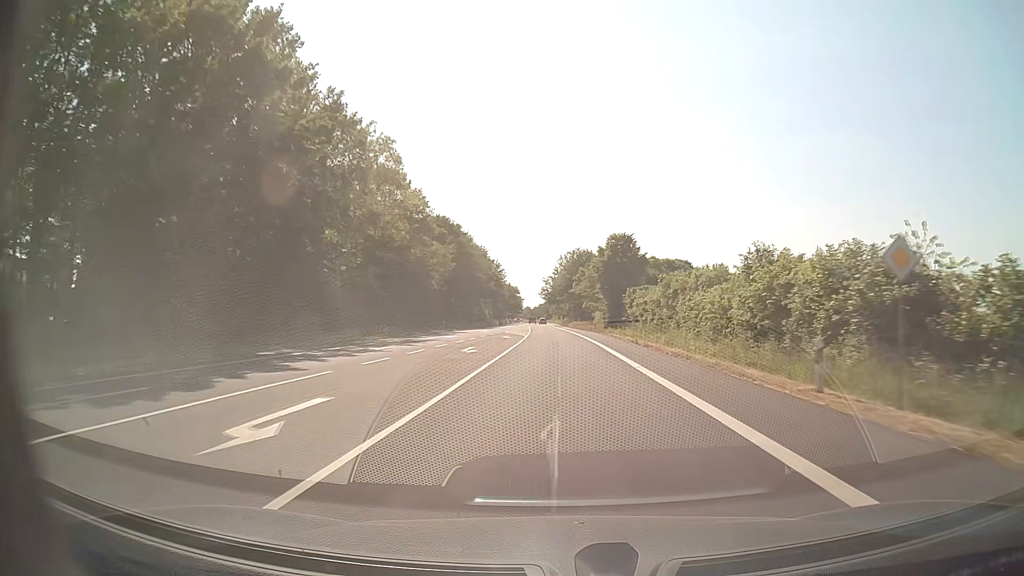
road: secondary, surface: asphalt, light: Day
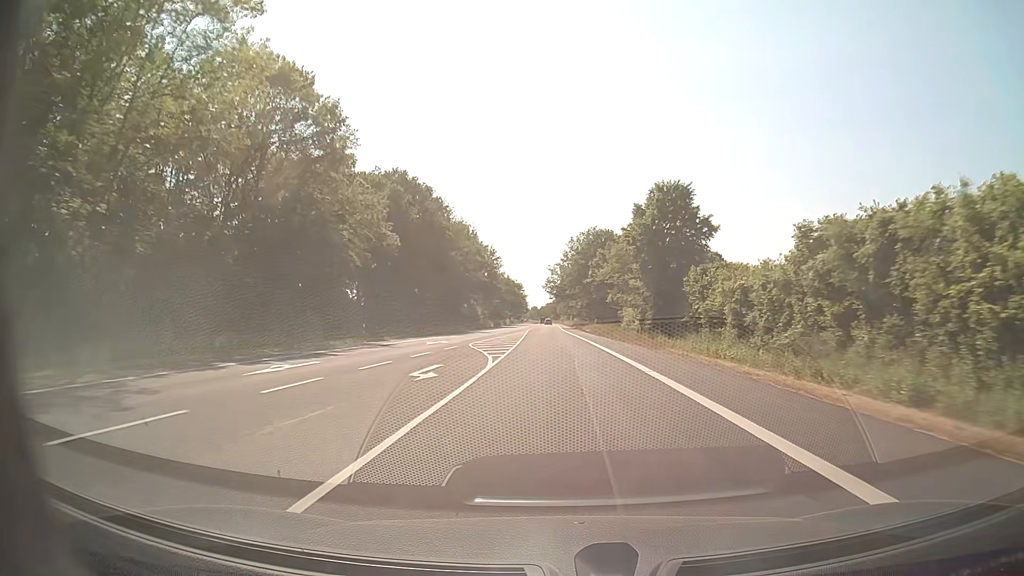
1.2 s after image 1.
(-0.2, +31.7) m; -1°
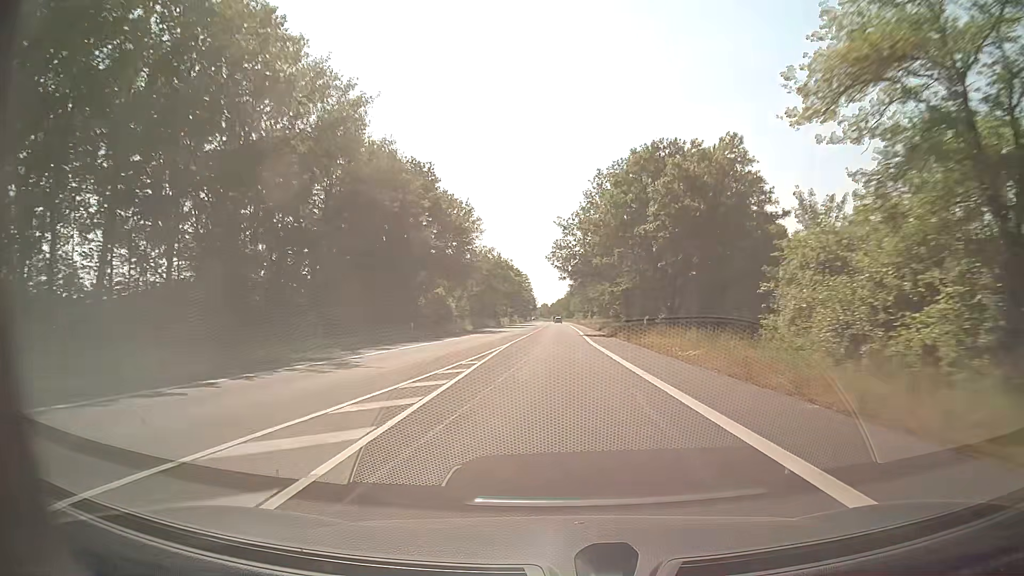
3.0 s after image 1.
(-0.4, +47.5) m; -1°
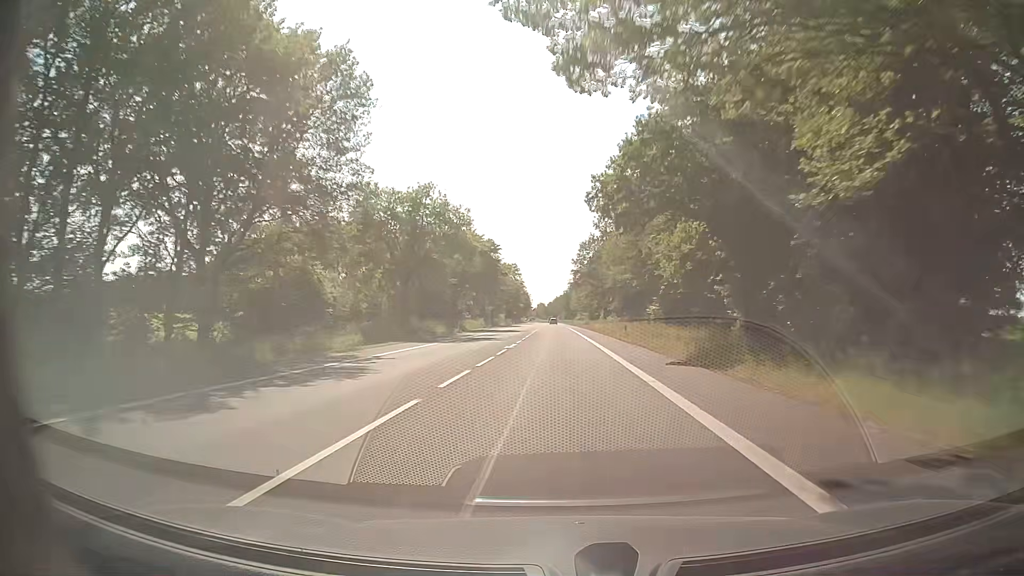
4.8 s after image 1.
(0.0, +47.6) m; 0°
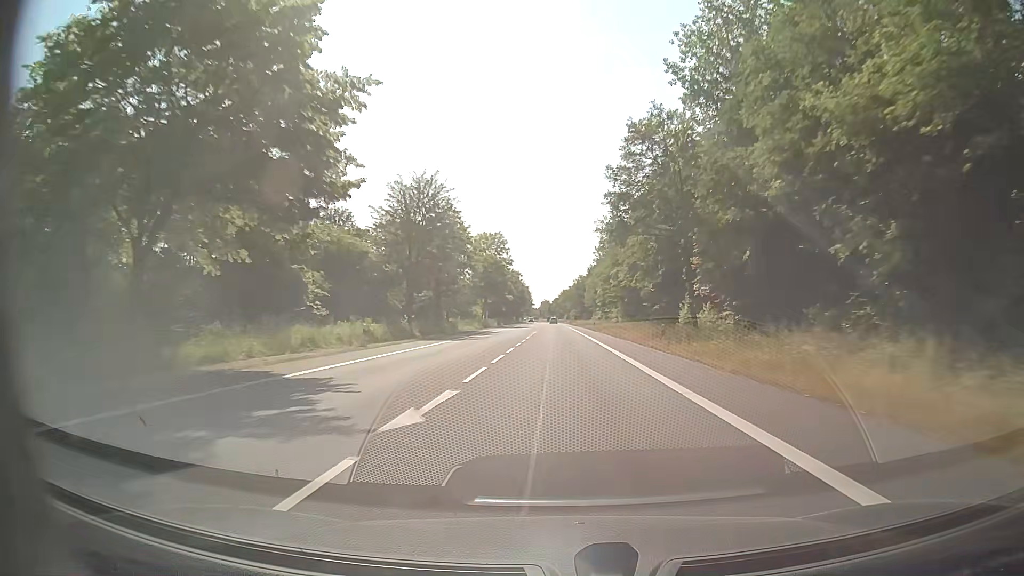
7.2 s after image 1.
(-0.1, +63.5) m; 0°
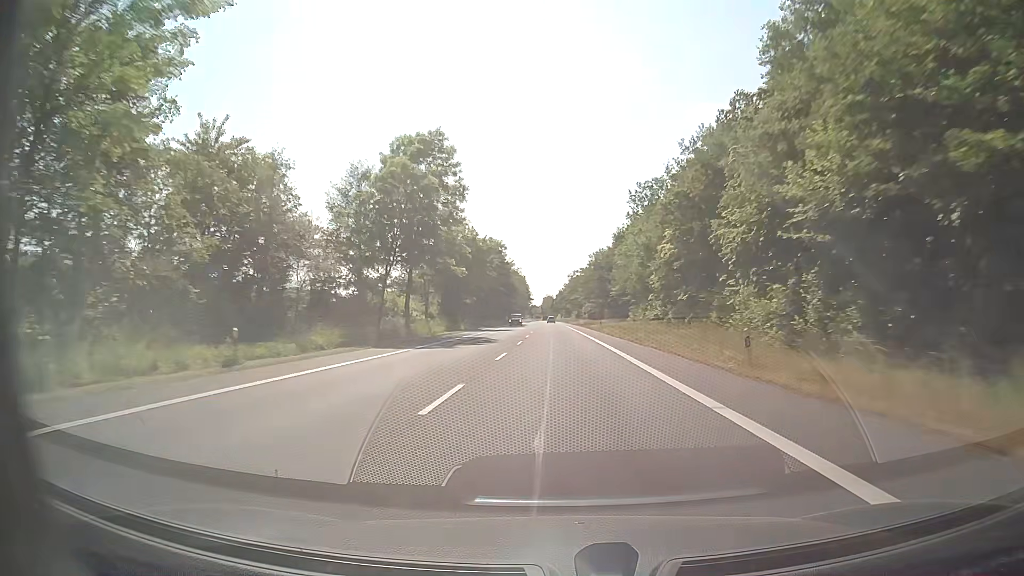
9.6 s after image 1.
(-0.2, +63.4) m; 0°
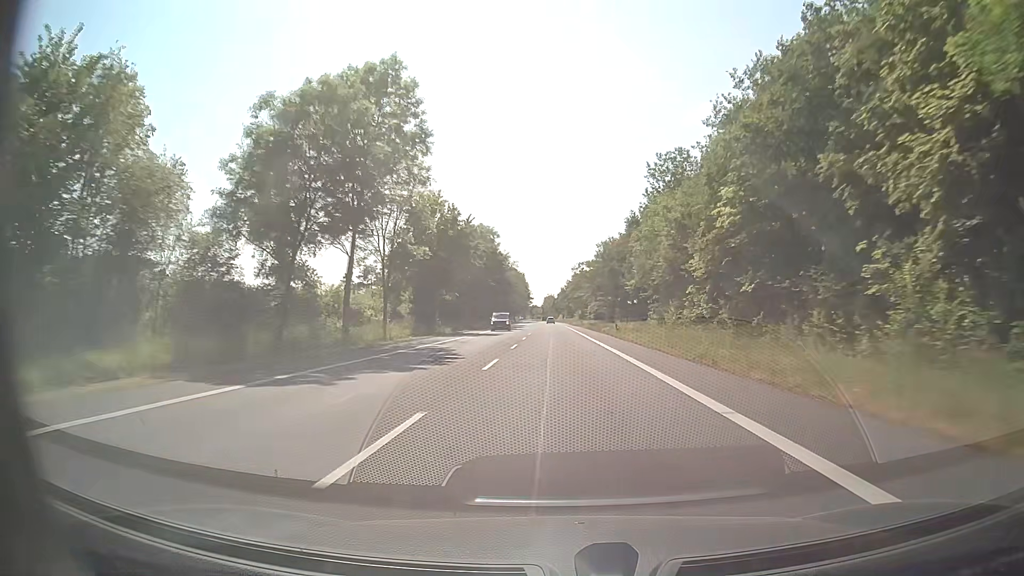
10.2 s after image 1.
(-0.1, +15.8) m; 0°
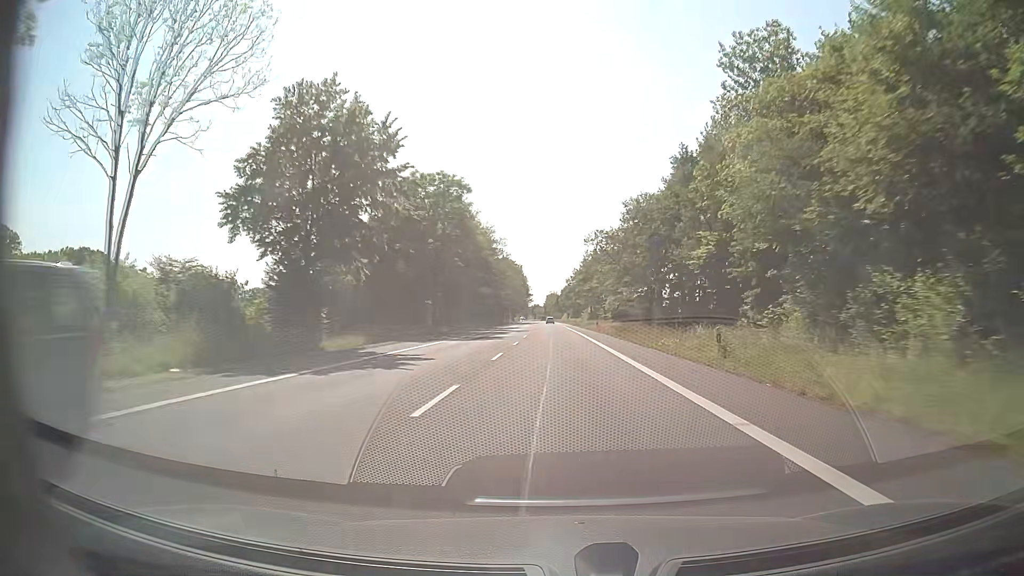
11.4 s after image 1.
(-0.1, +31.7) m; 0°
(0, +10) (0, +20) (0, +30) (0, +40) (0, +50) (0, +60) (-1, +70) (-1, +80) (-1, +90) (-1, +100) m
